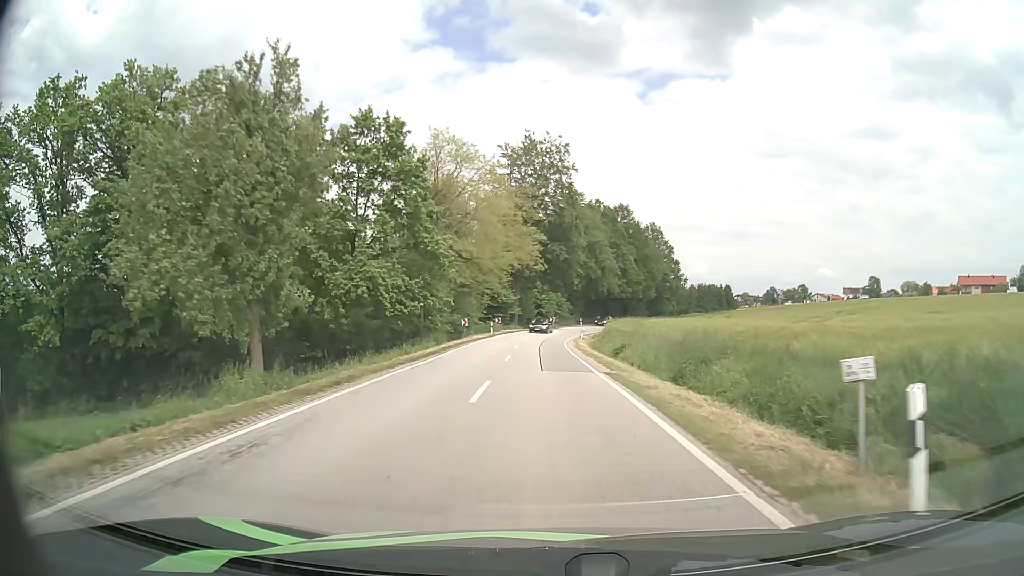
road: secondary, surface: asphalt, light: Day
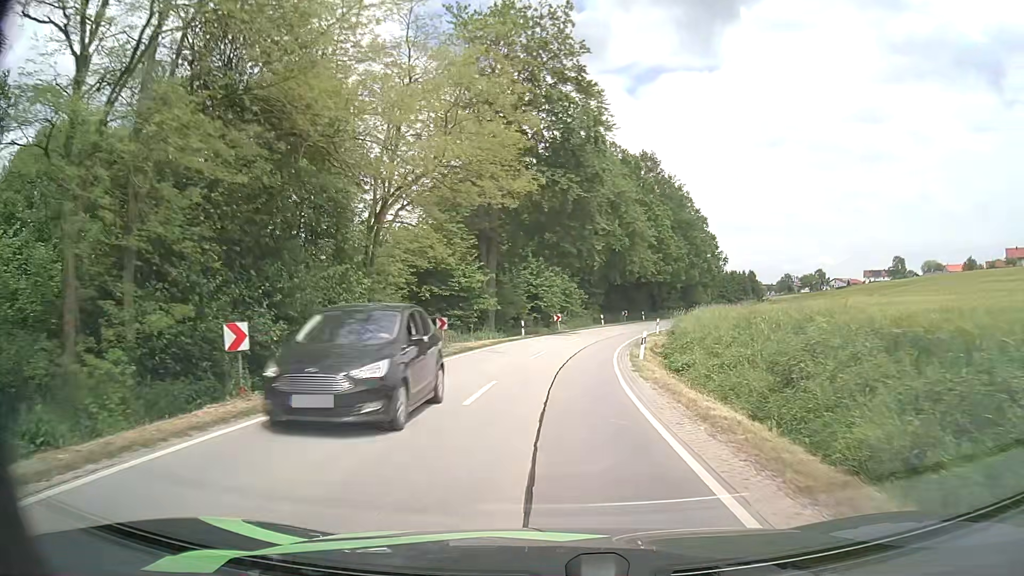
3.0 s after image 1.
(-0.3, +36.0) m; 0°
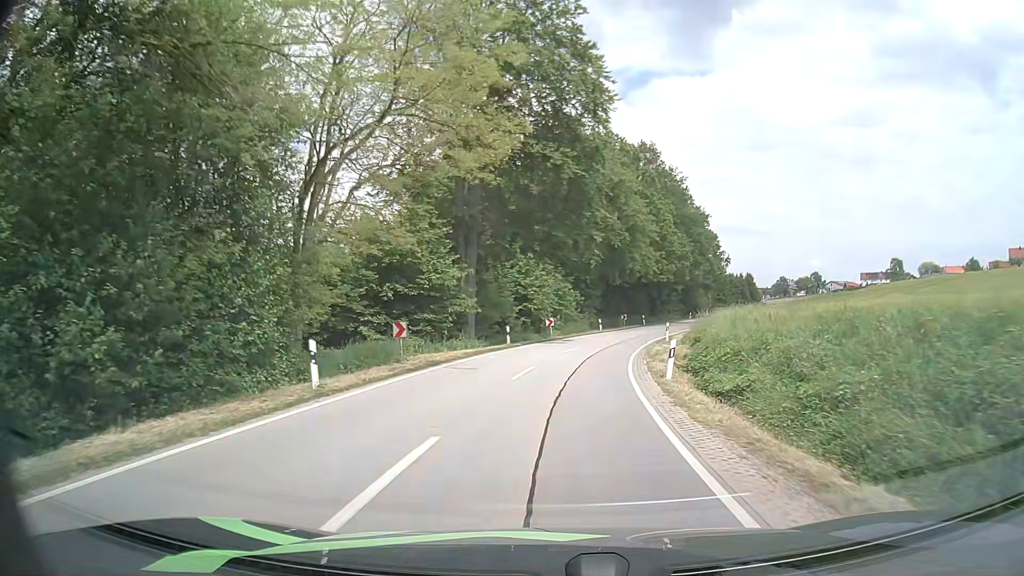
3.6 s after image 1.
(0.0, +7.0) m; 0°
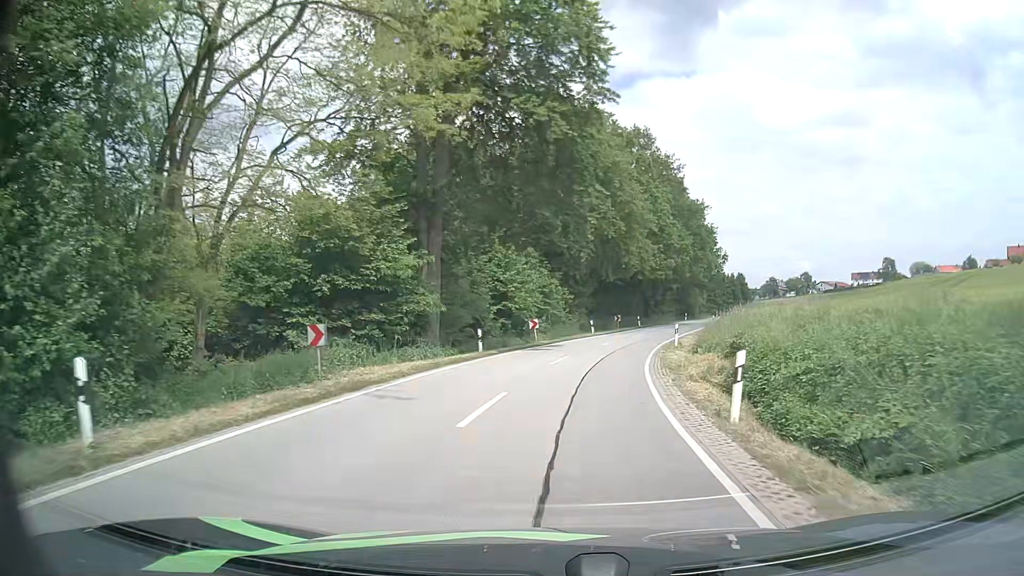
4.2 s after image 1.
(+0.1, +7.1) m; +1°
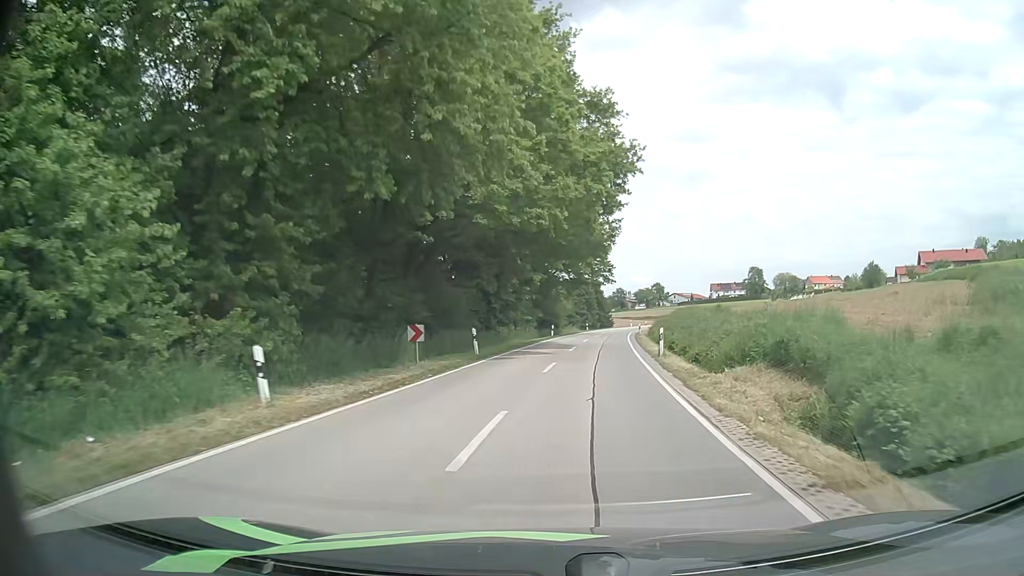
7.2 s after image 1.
(+4.4, +37.5) m; +14°
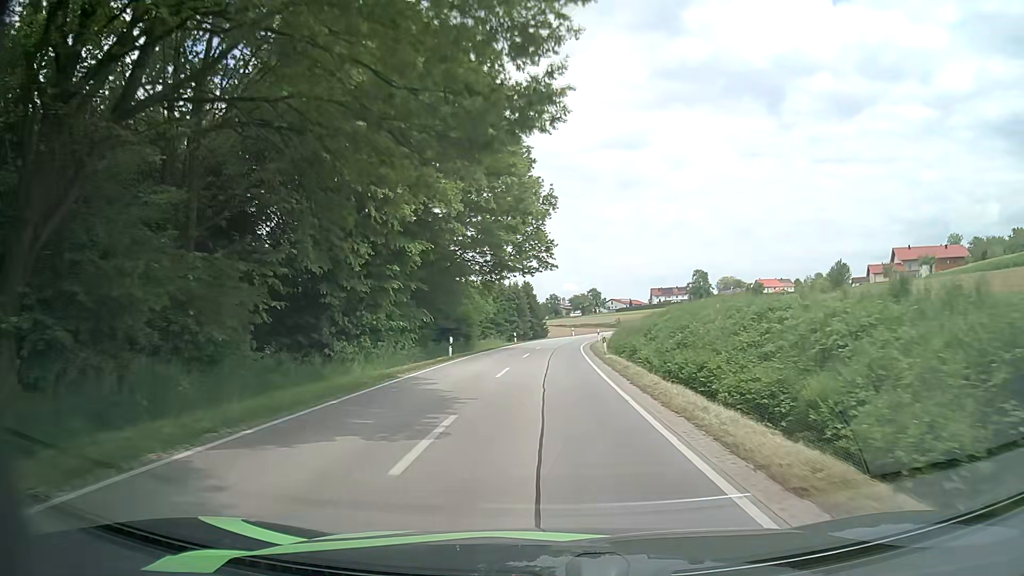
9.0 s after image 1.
(+1.7, +23.7) m; +6°
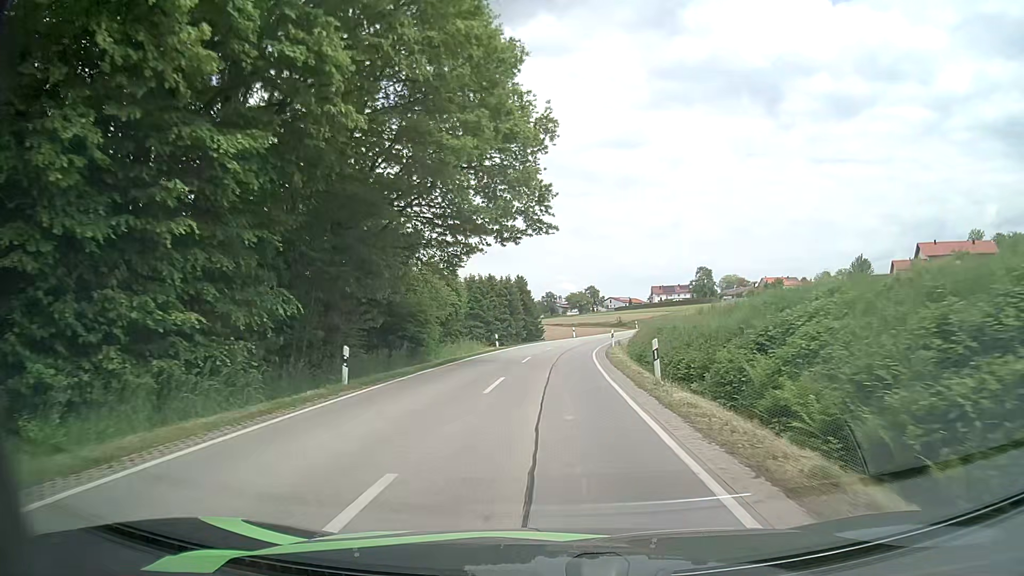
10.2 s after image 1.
(0.0, +16.1) m; 0°
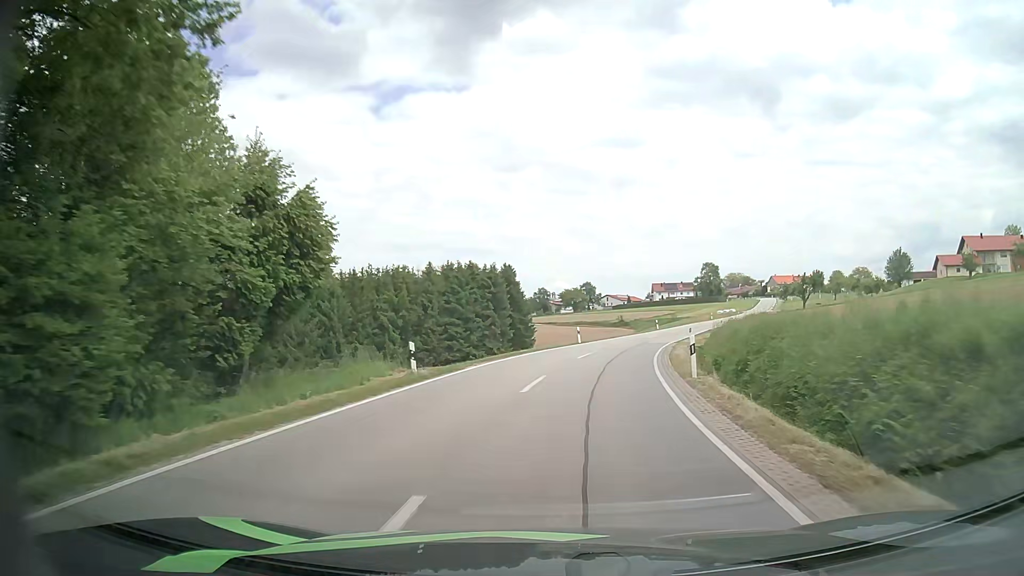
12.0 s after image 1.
(0.0, +24.3) m; 0°
(0, +10) (+1, +20) (+3, +30) (+6, +39) (+8, +49) (+12, +58) (+15, +68) (+19, +77) (+23, +86) (+26, +96) m
